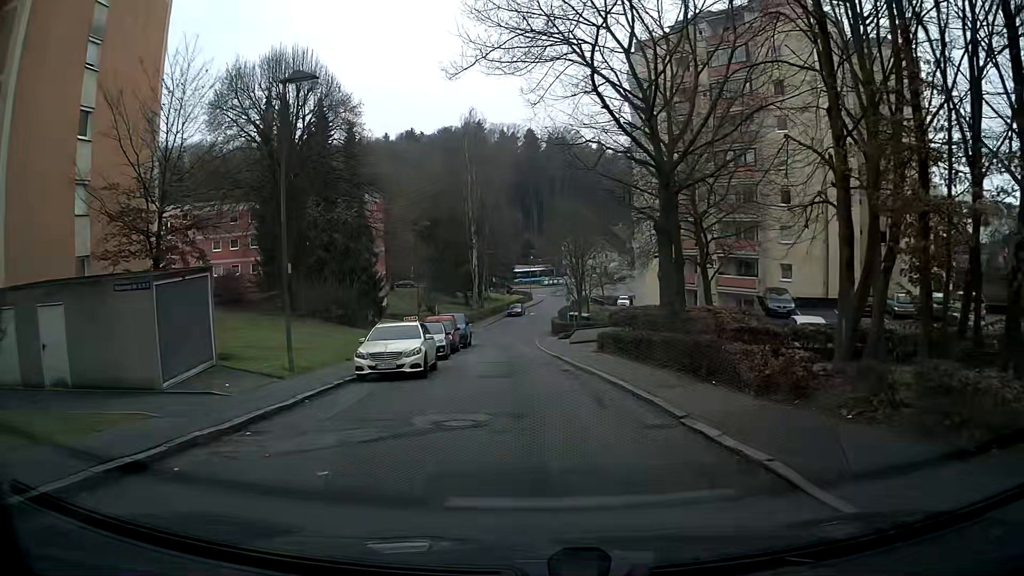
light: Day
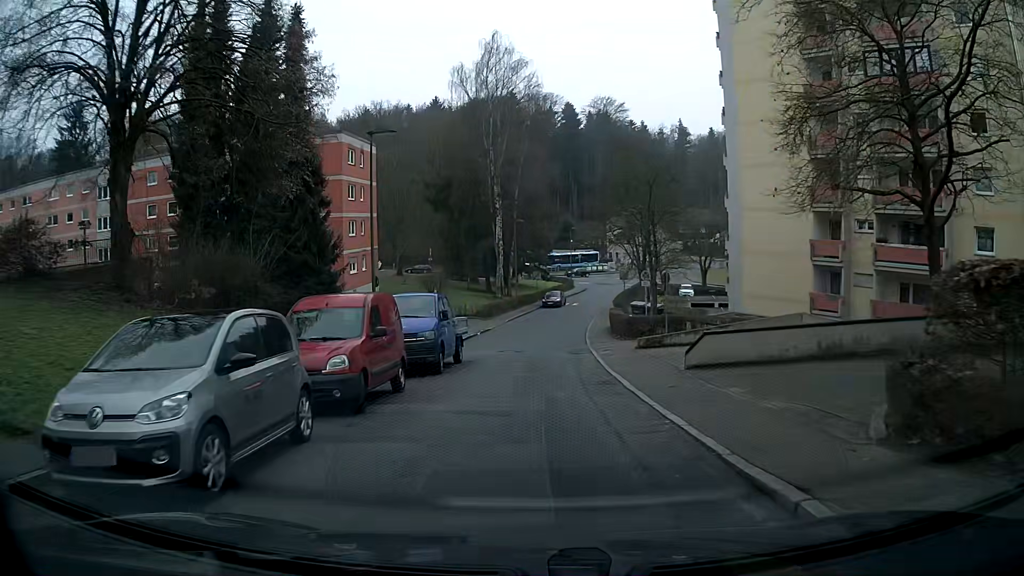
(-0.8, +21.1) m; -4°
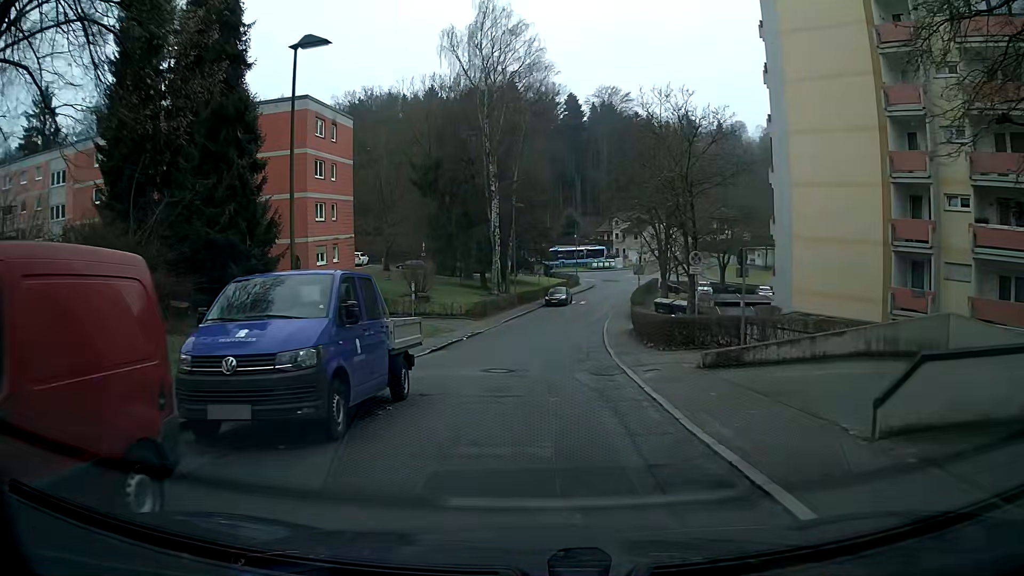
(+0.1, +8.5) m; +1°
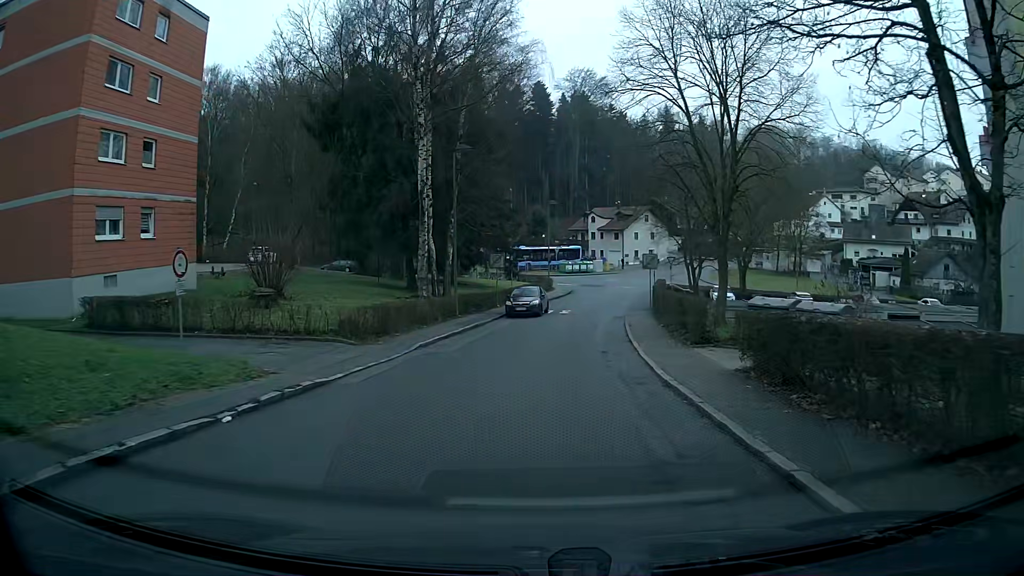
(+0.3, +21.2) m; +3°
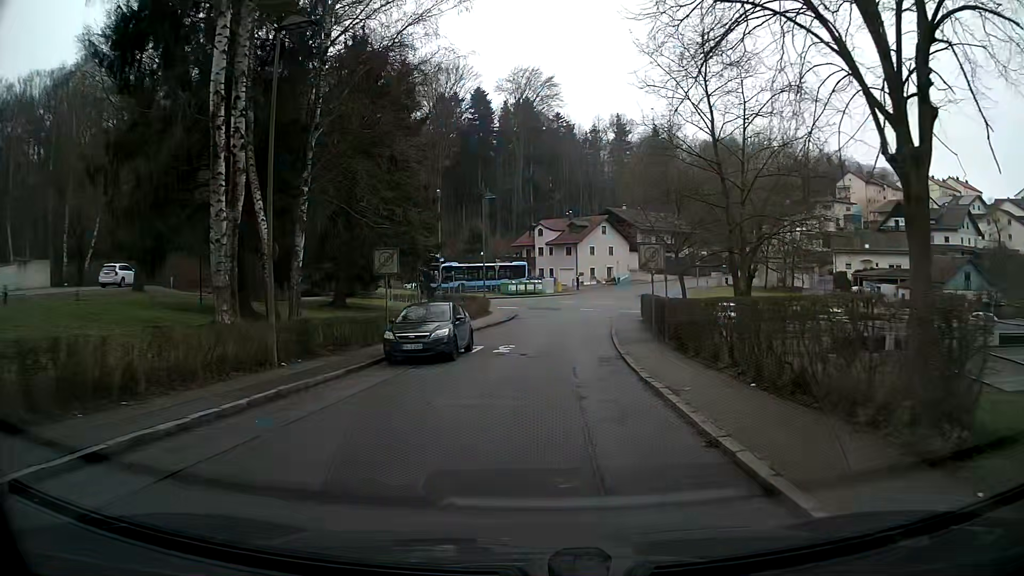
(+1.1, +16.7) m; +6°
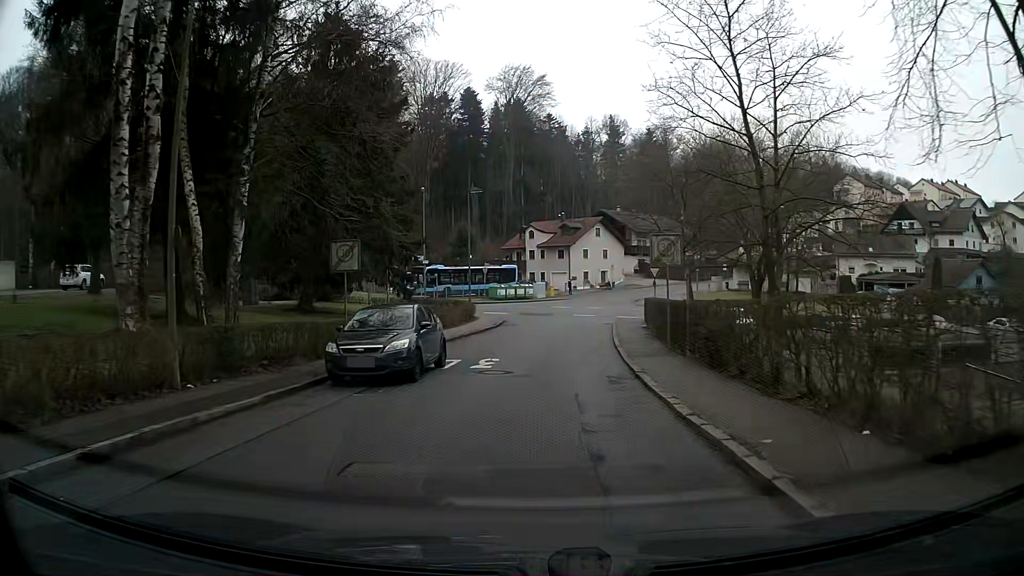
(0.0, +4.0) m; +1°
(0, +10) (+1, +20) (+1, +30) (+2, +40) (+8, +47) (+18, +48) (+28, +46) (+38, +43) (+47, +41) (+57, +38) m
